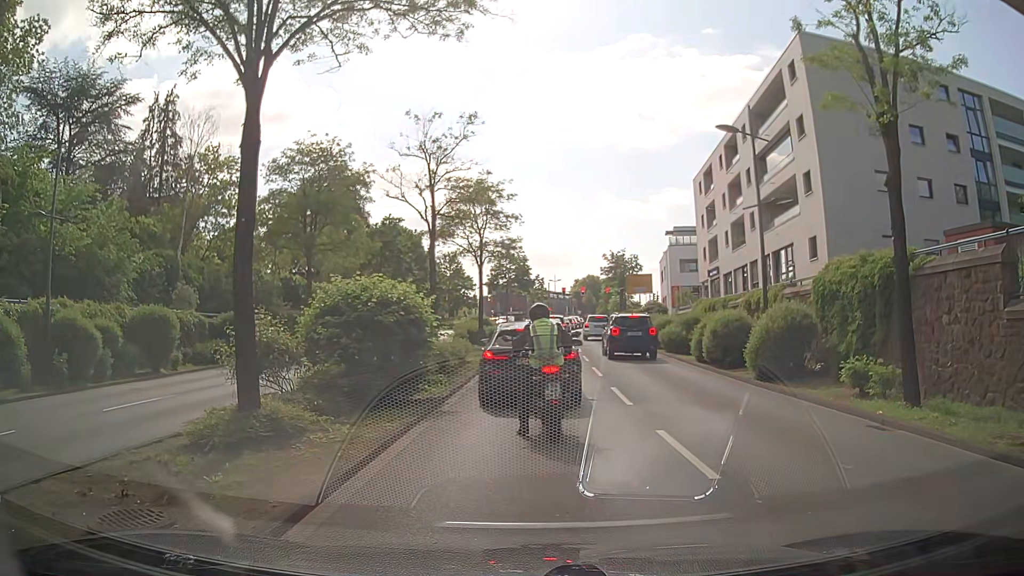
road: secondary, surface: asphalt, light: Day
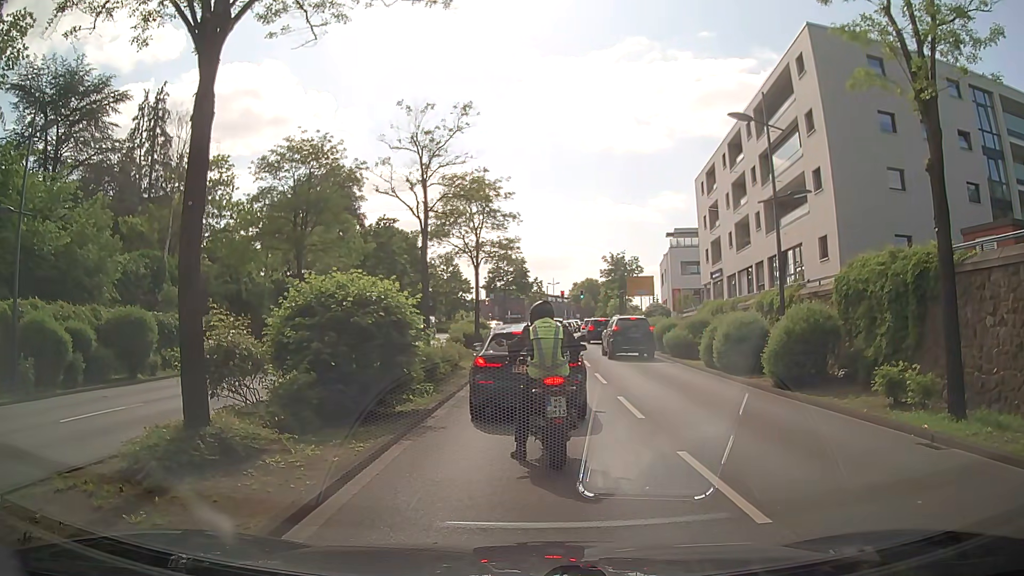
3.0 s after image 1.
(0.0, +1.4) m; 0°
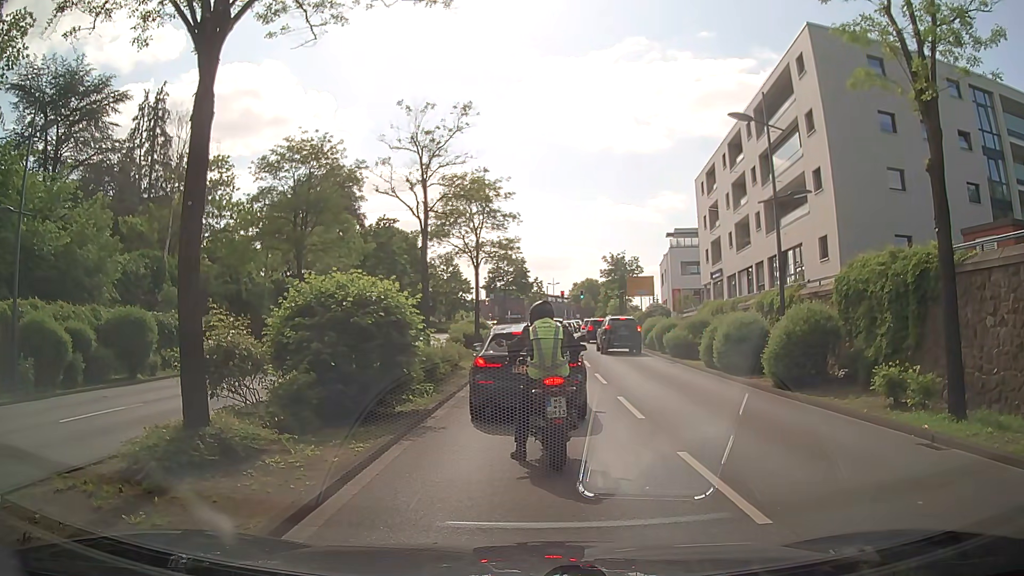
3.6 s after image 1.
(0.0, 0.0) m; 0°
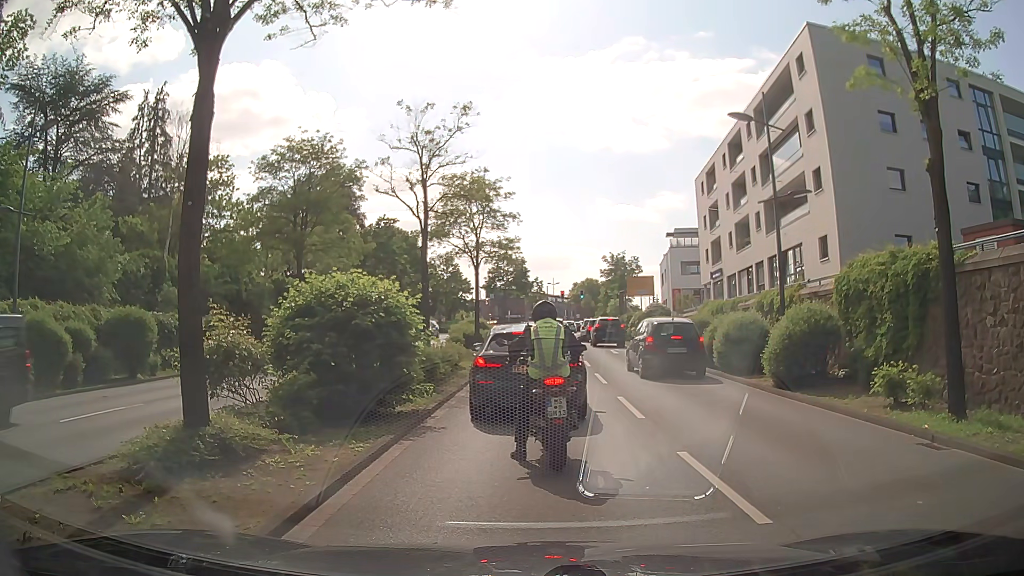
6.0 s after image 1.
(0.0, 0.0) m; 0°
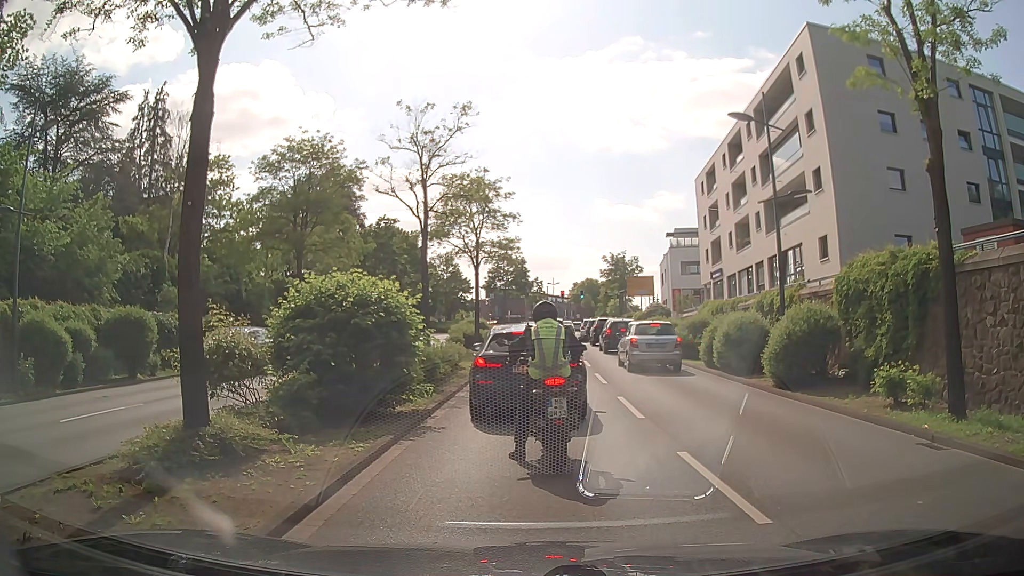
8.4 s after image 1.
(0.0, 0.0) m; 0°
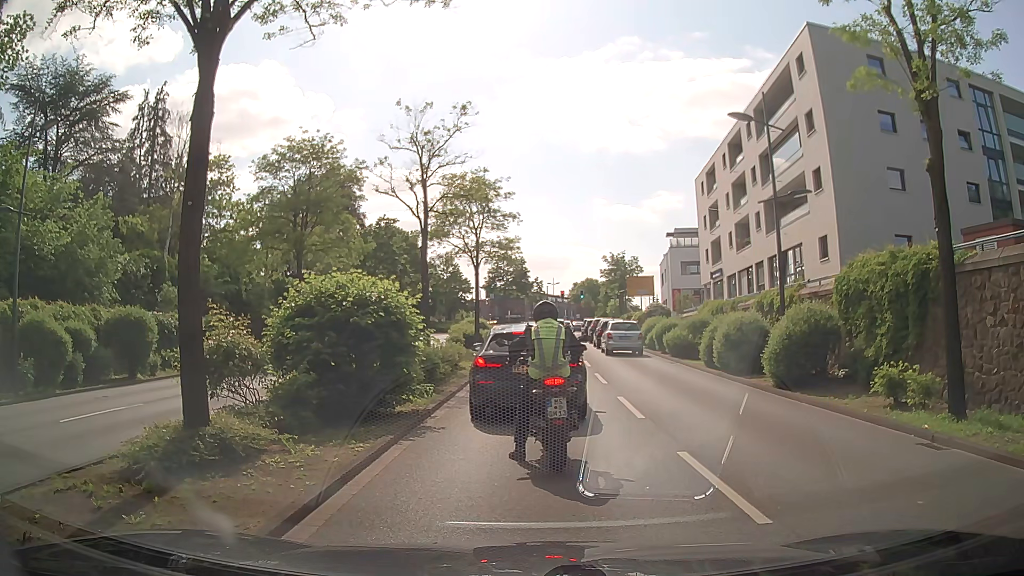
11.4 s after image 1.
(0.0, 0.0) m; 0°
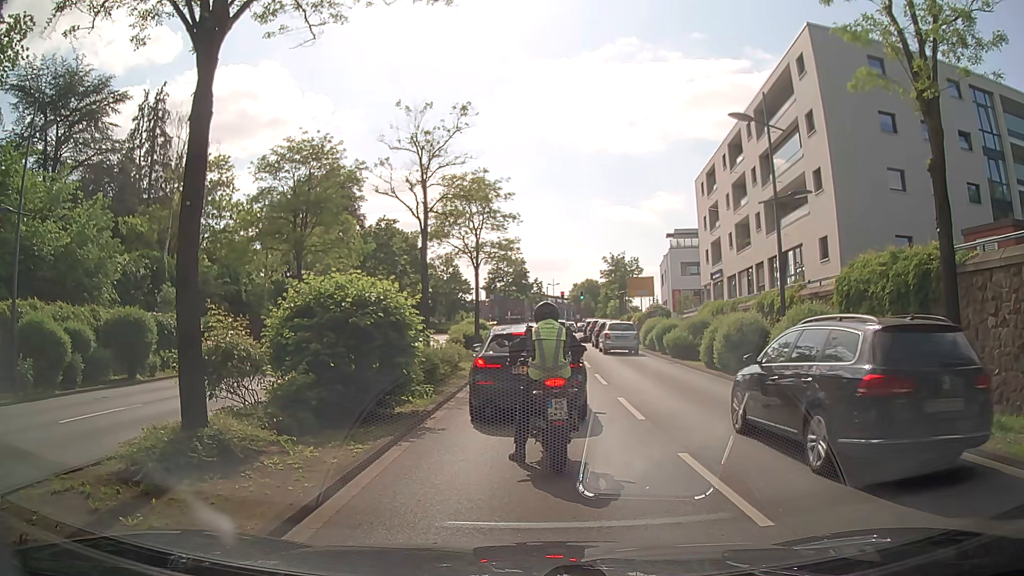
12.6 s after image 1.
(0.0, 0.0) m; 0°
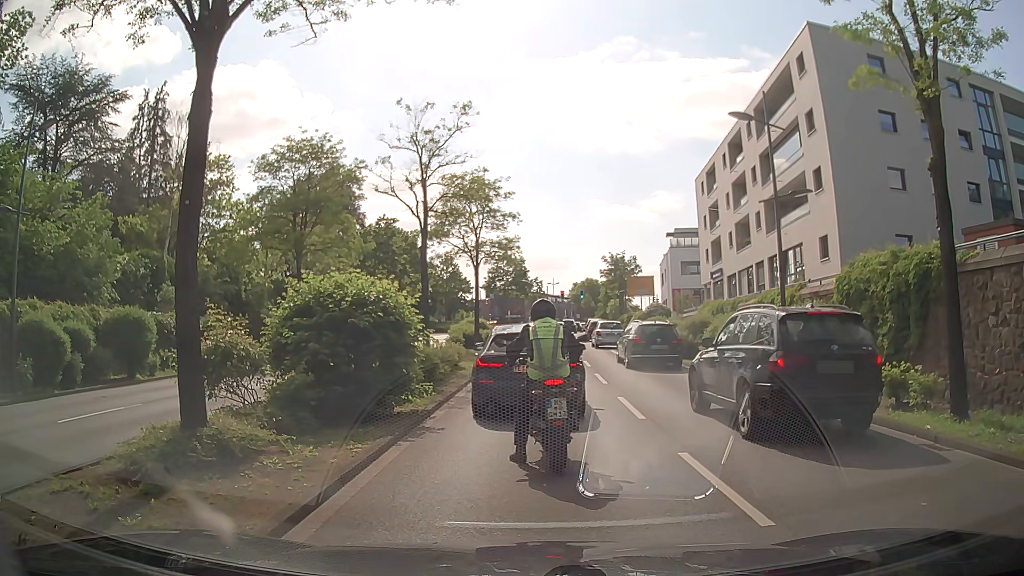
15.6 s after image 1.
(0.0, 0.0) m; 0°
